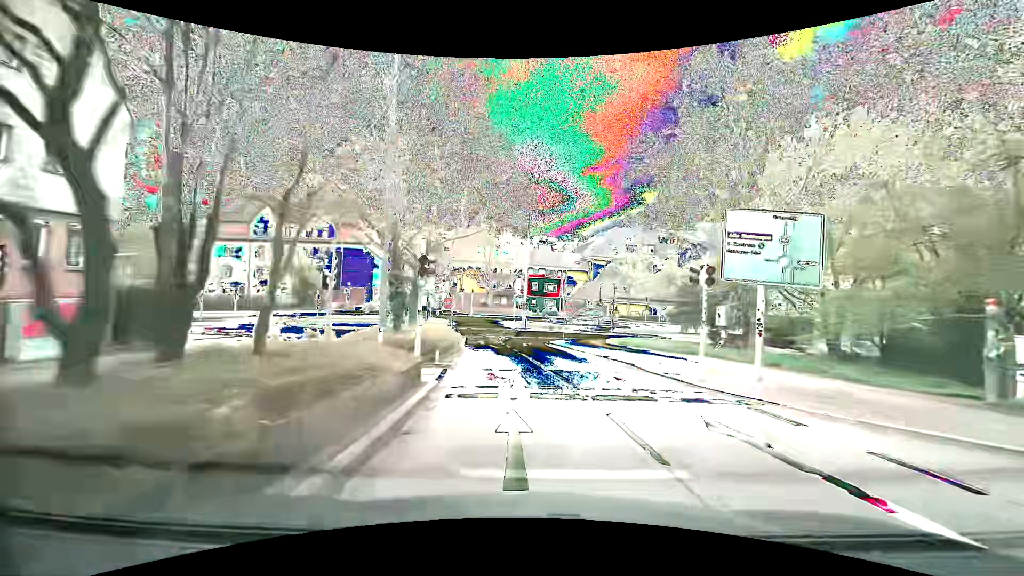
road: secondary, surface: asphalt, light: Day
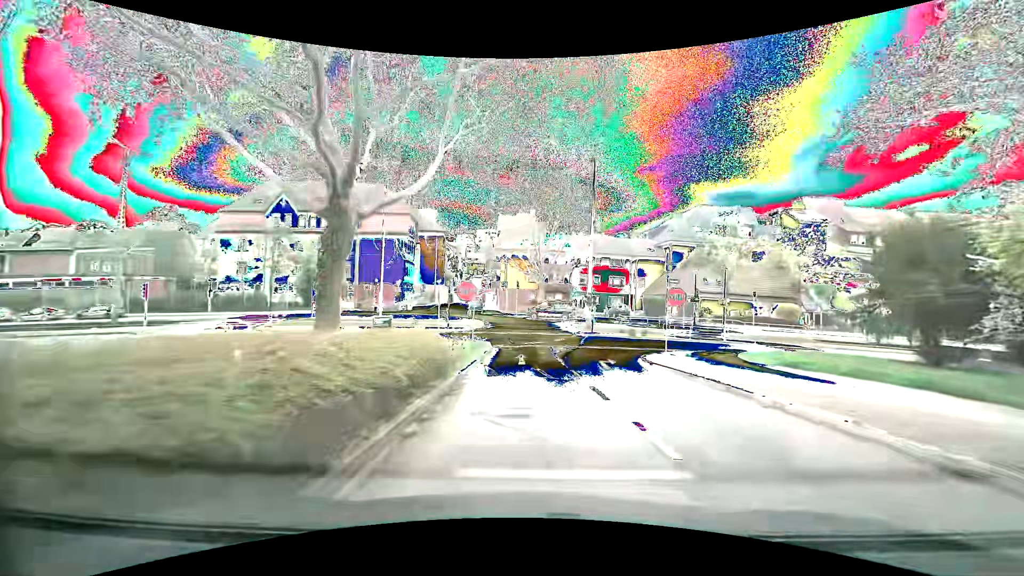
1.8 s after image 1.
(-0.7, +16.2) m; -6°
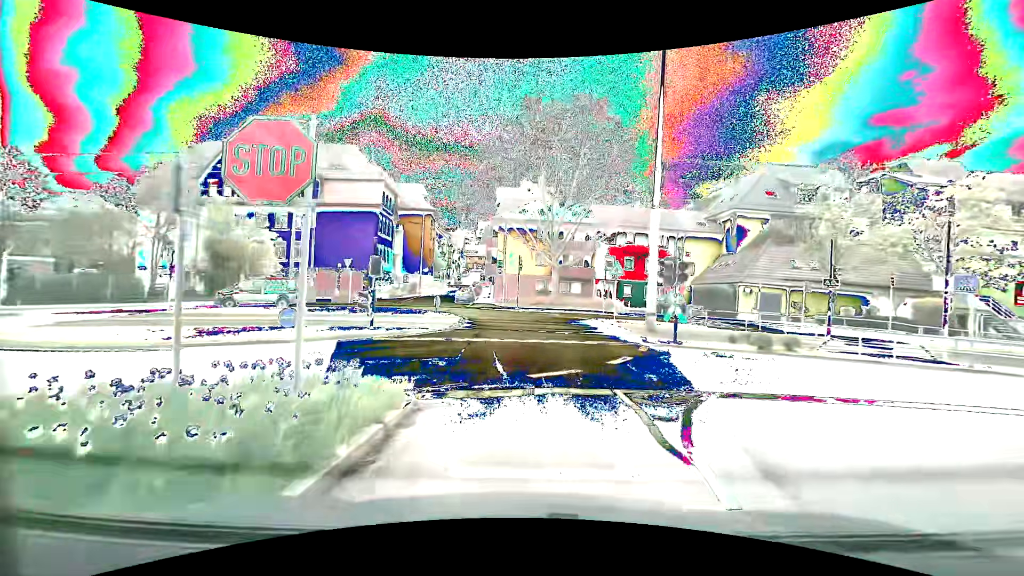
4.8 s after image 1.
(-0.2, +18.0) m; +1°
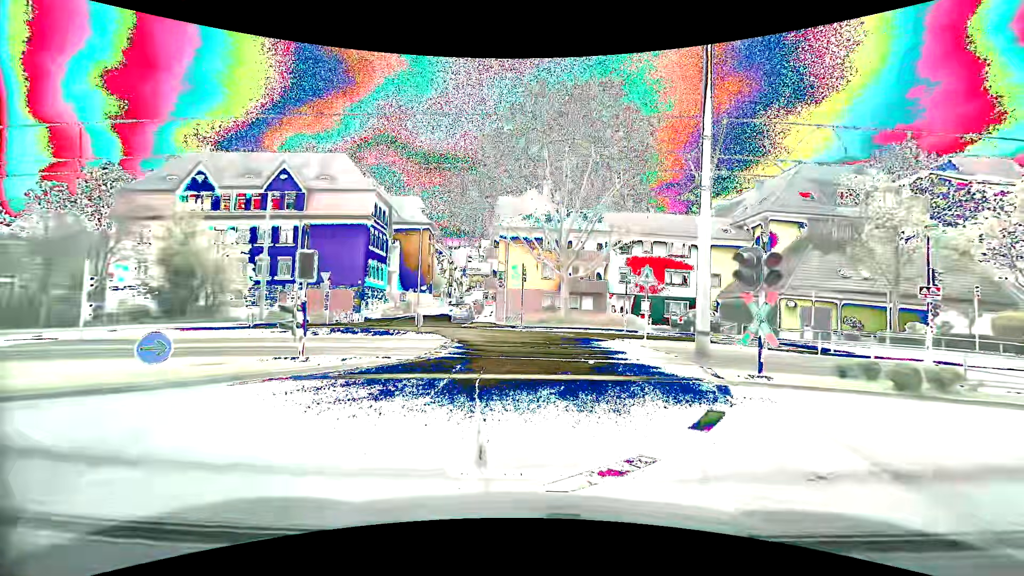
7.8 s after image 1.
(-0.2, +5.3) m; -2°
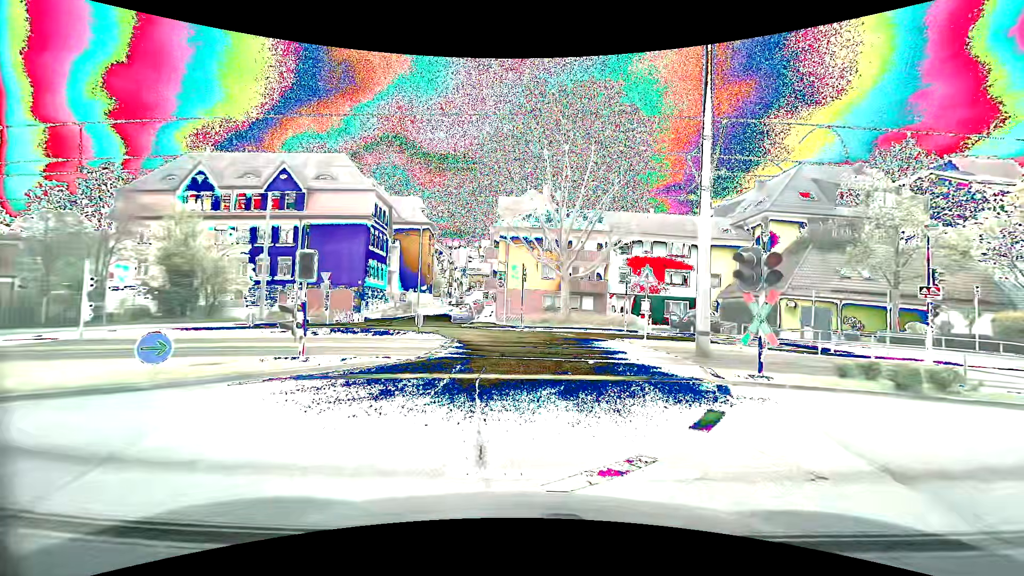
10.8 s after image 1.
(0.0, +0.1) m; 0°
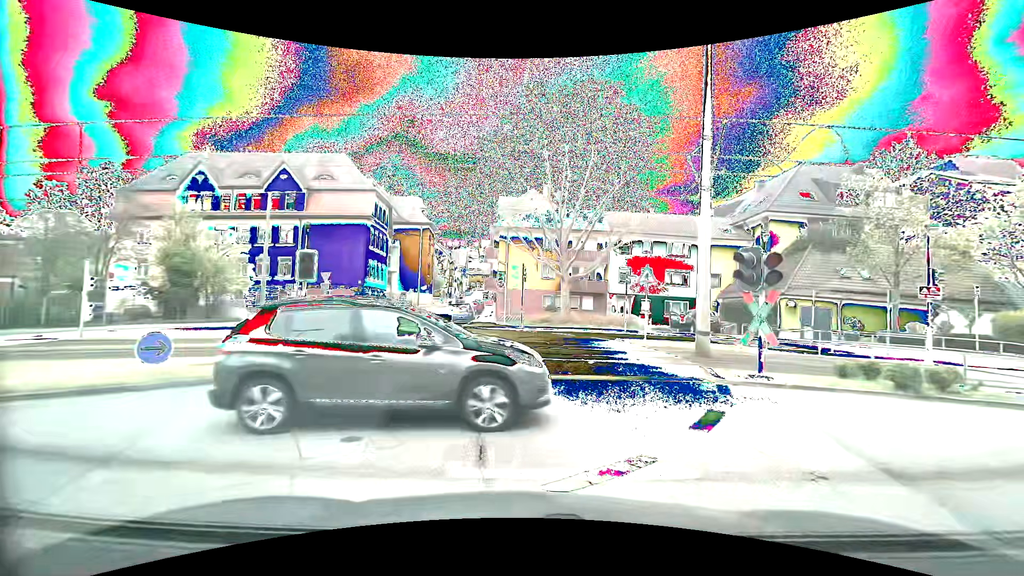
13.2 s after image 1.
(0.0, 0.0) m; 0°
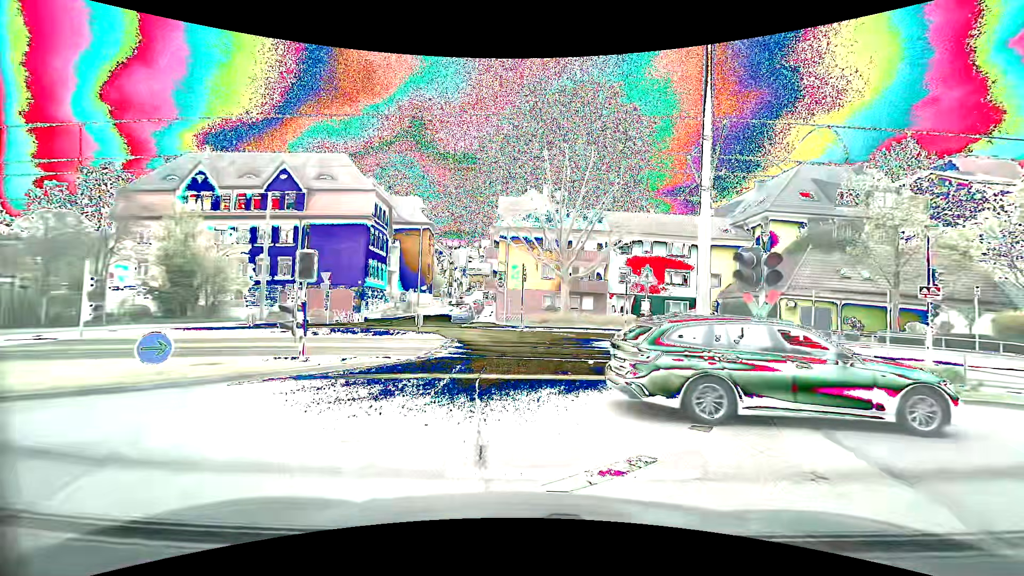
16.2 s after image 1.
(0.0, 0.0) m; 0°
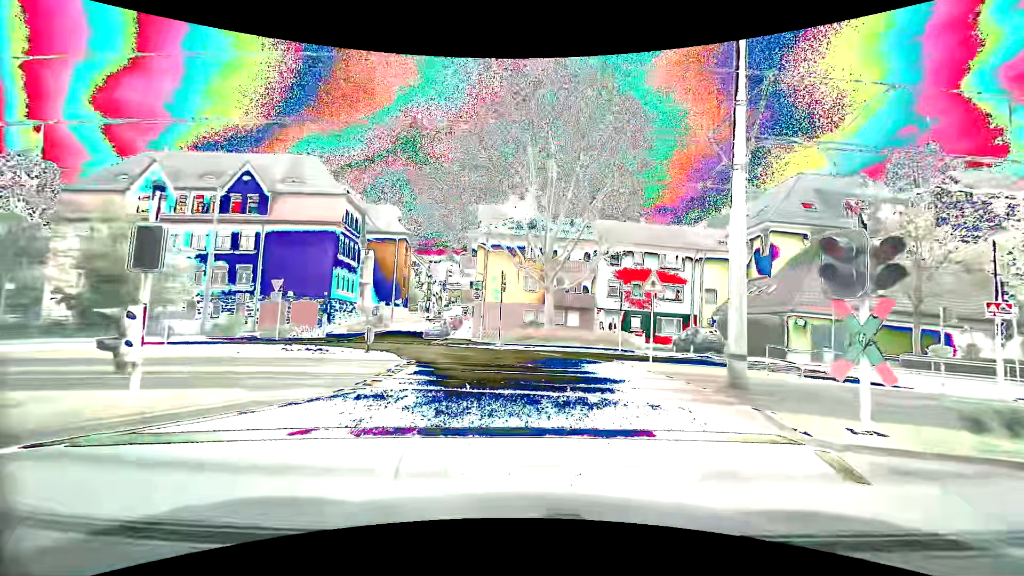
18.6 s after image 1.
(0.0, +4.6) m; +2°
